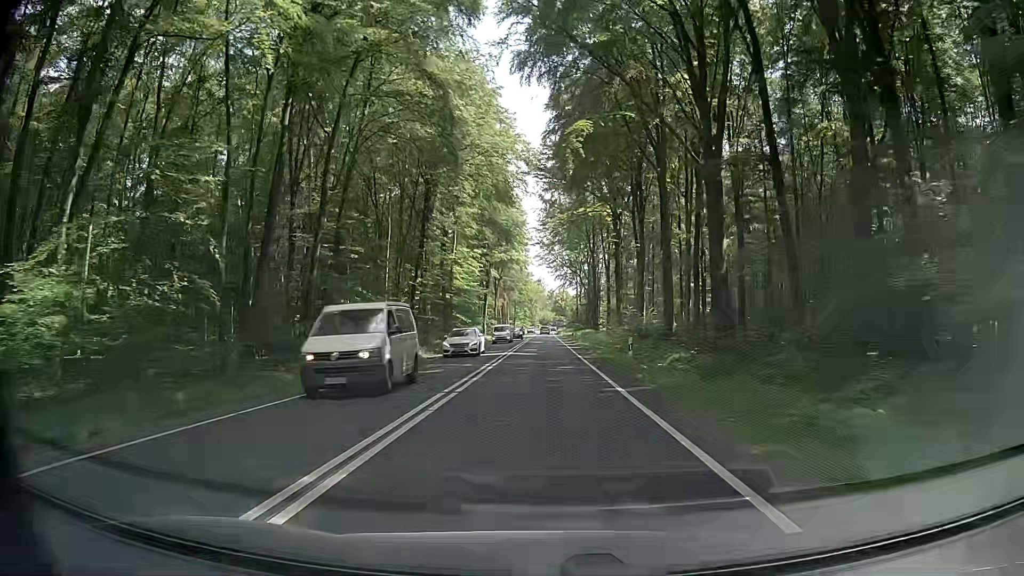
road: primary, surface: asphalt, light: Day
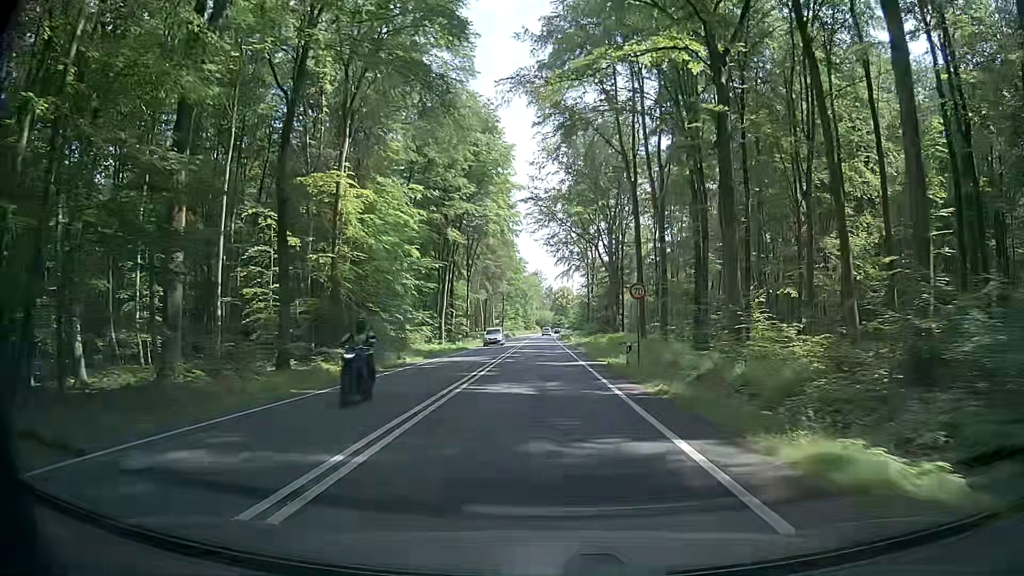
(-0.3, +49.5) m; +1°
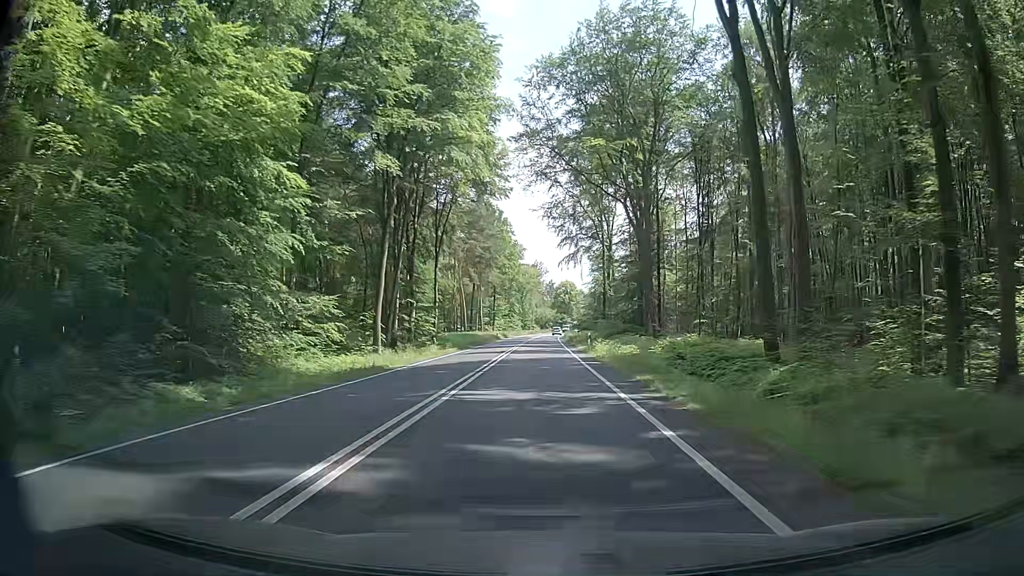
(-0.5, +29.6) m; 0°
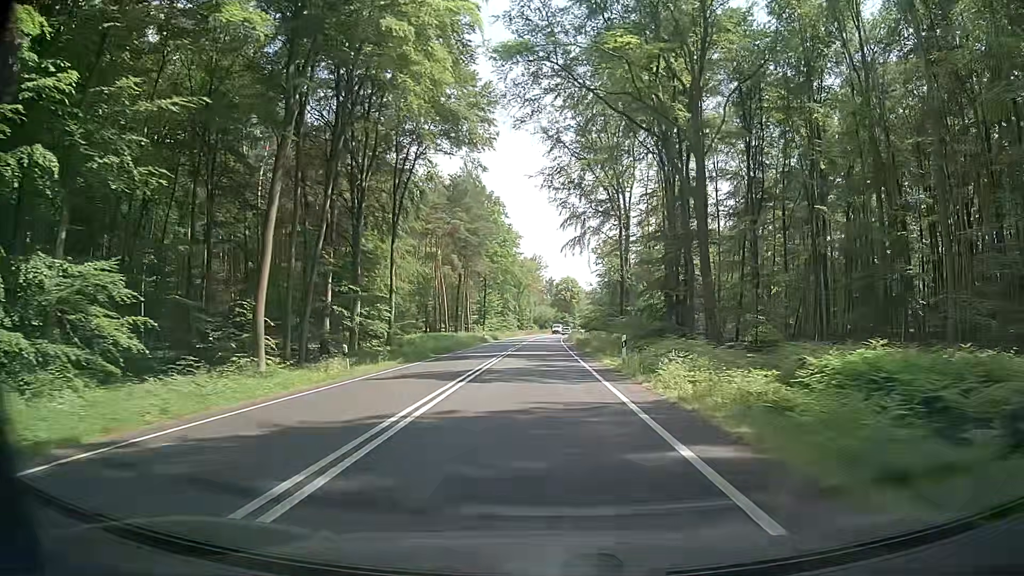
(+0.2, +19.8) m; 0°
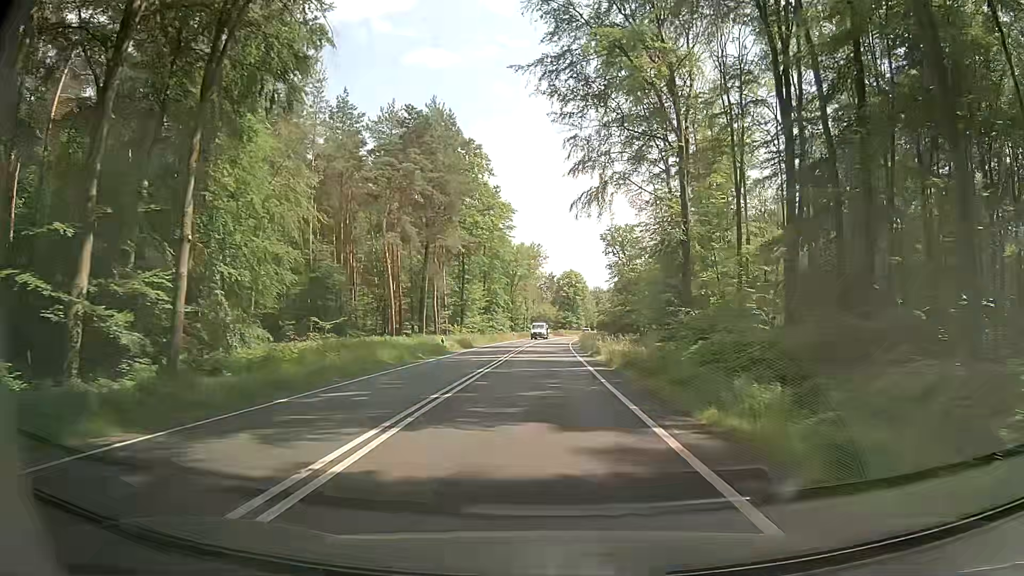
(-0.3, +30.0) m; -1°
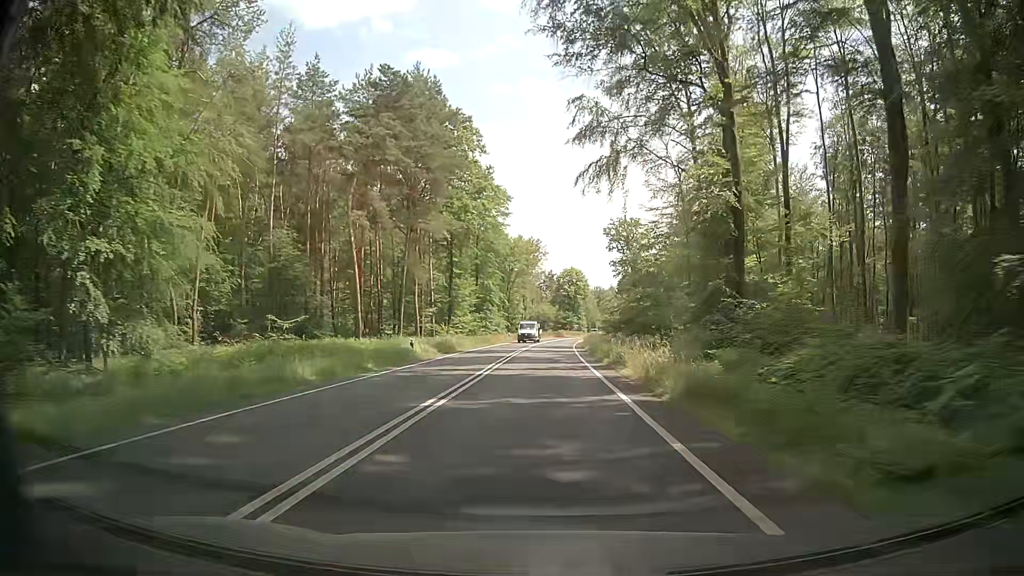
(+0.1, +10.1) m; 0°
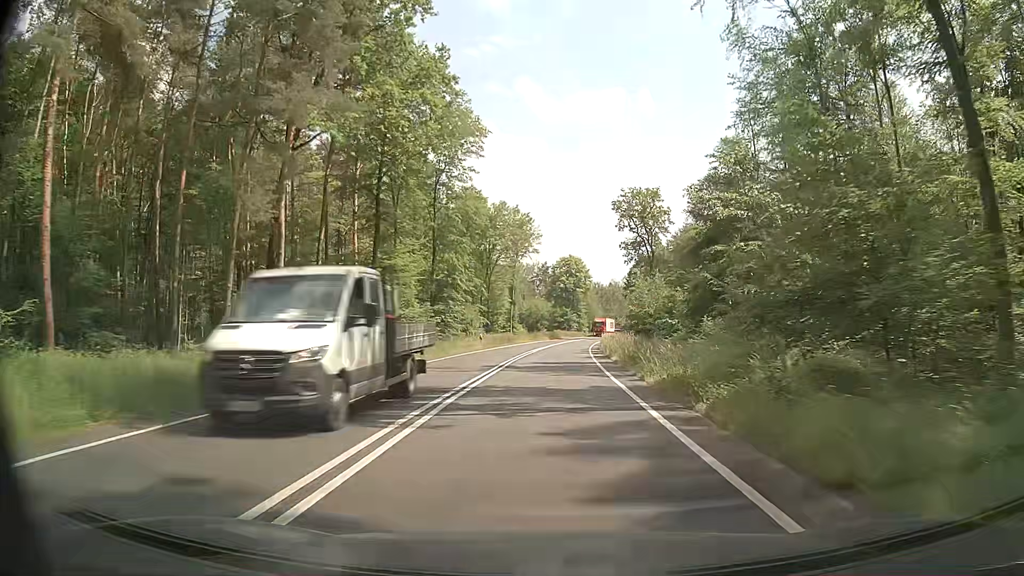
(+0.3, +30.6) m; 0°
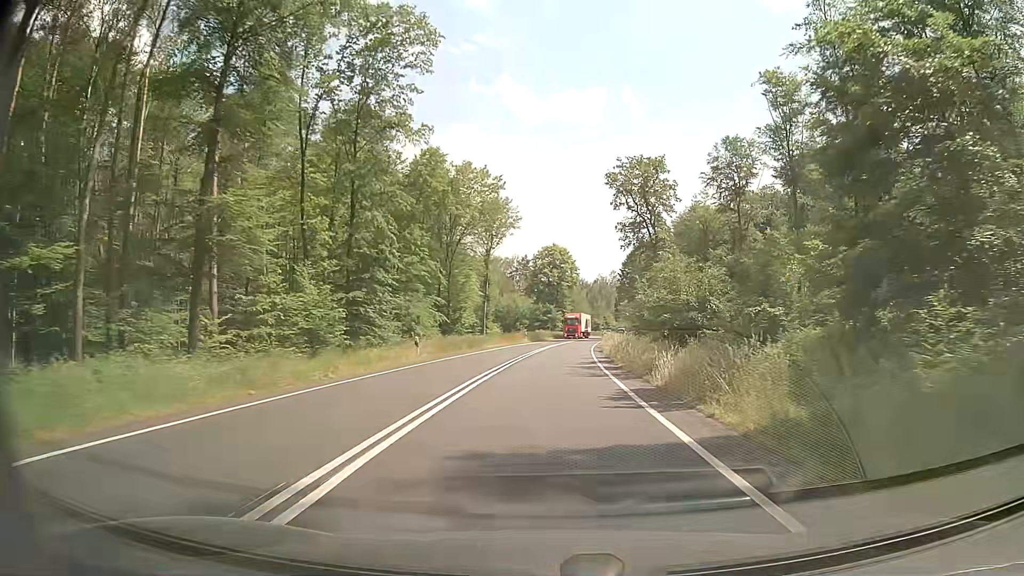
(+0.3, +20.6) m; +1°
(0, +10) (0, +20) (+1, +30) (+2, +40) (+2, +50) (+3, +60) (+4, +70) (+6, +80) (+7, +90) (+8, +100) m
